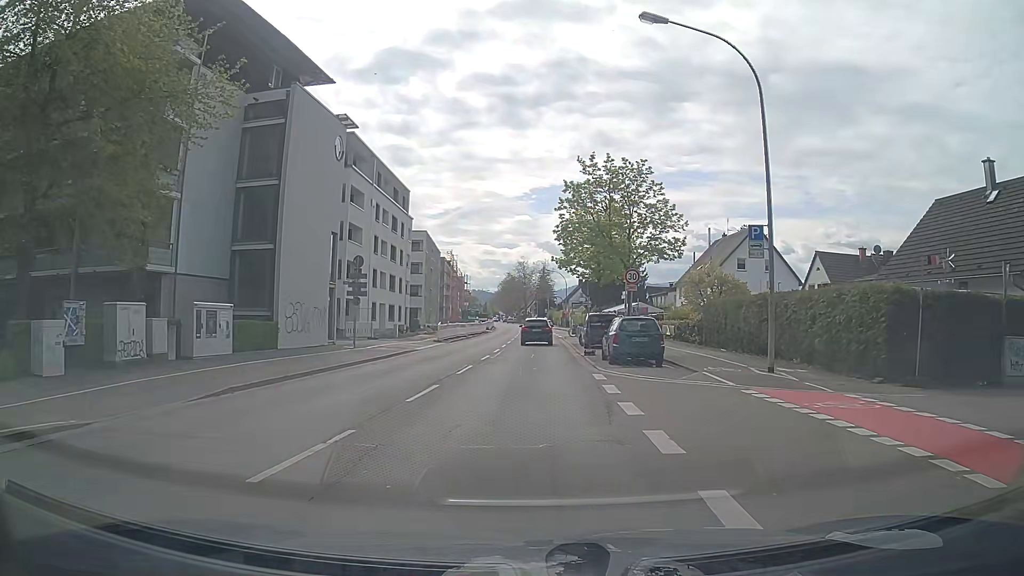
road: secondary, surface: asphalt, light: Day
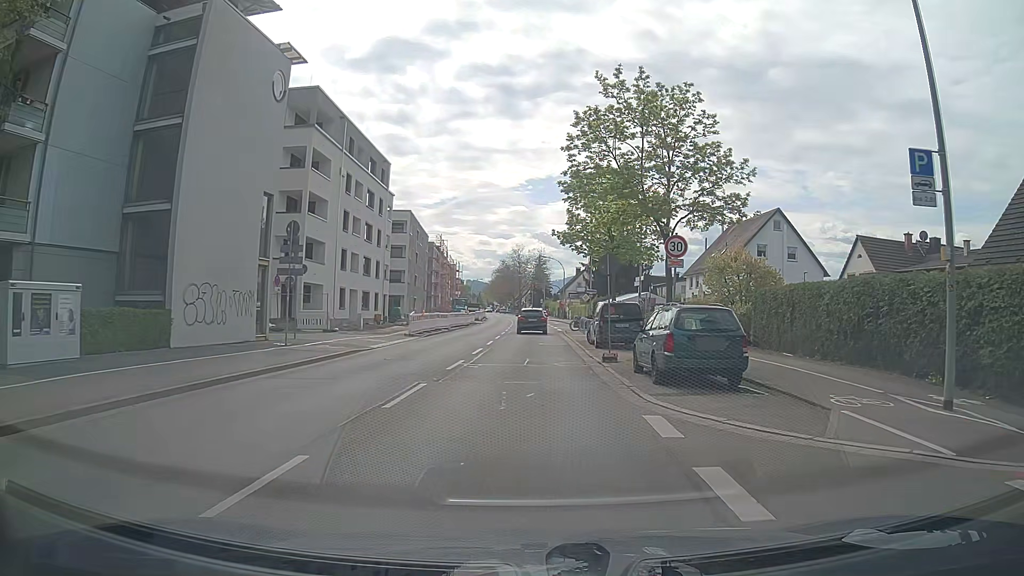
(+0.1, +8.5) m; +1°
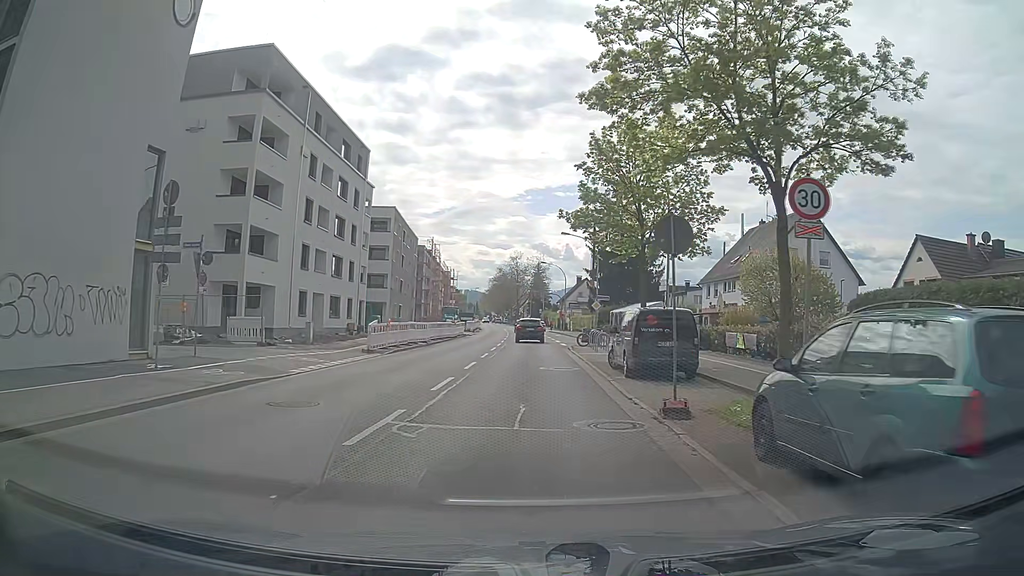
(0.0, +8.7) m; 0°
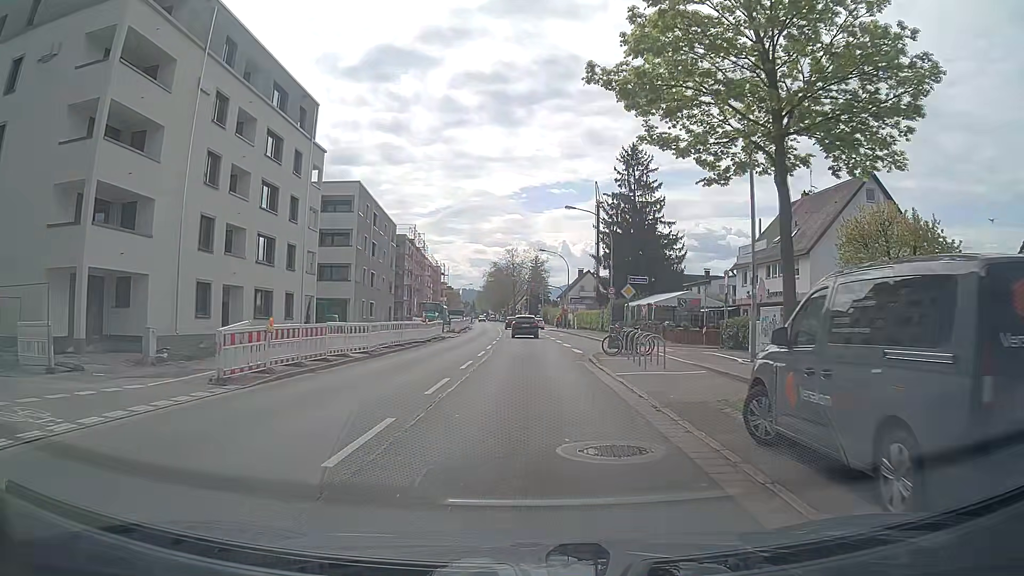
(+0.1, +13.2) m; +1°
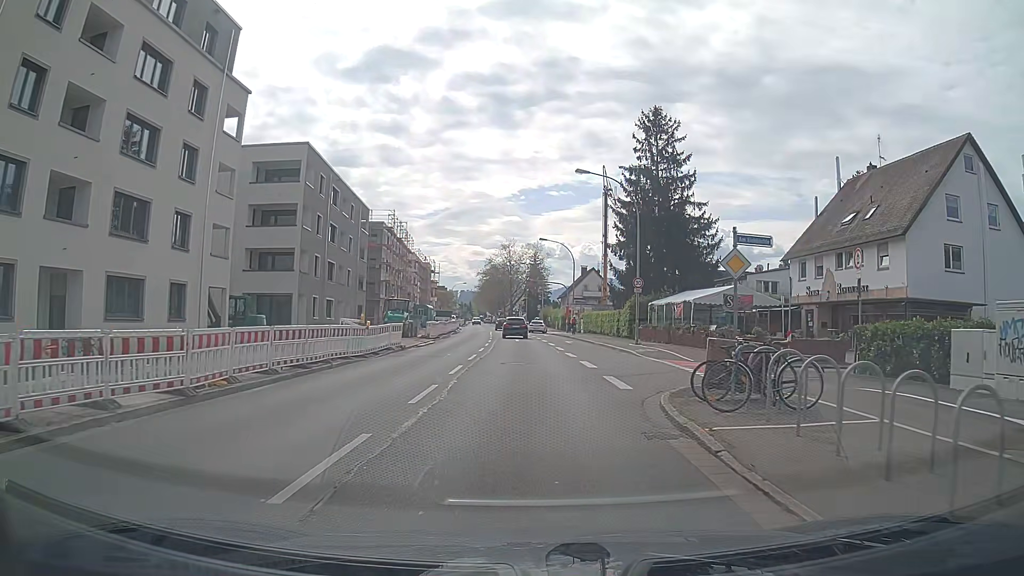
(-0.1, +13.4) m; 0°
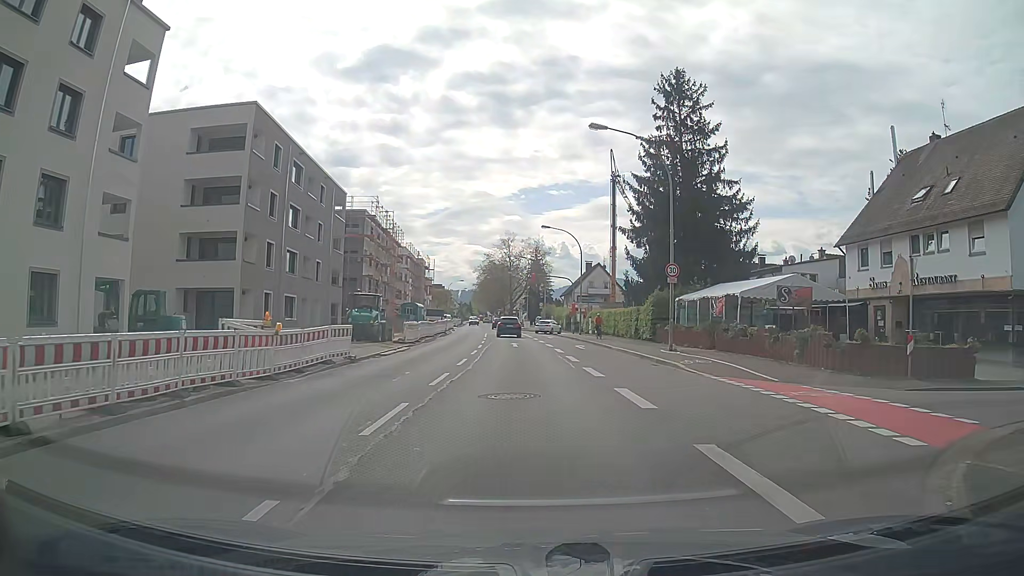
(0.0, +9.0) m; 0°
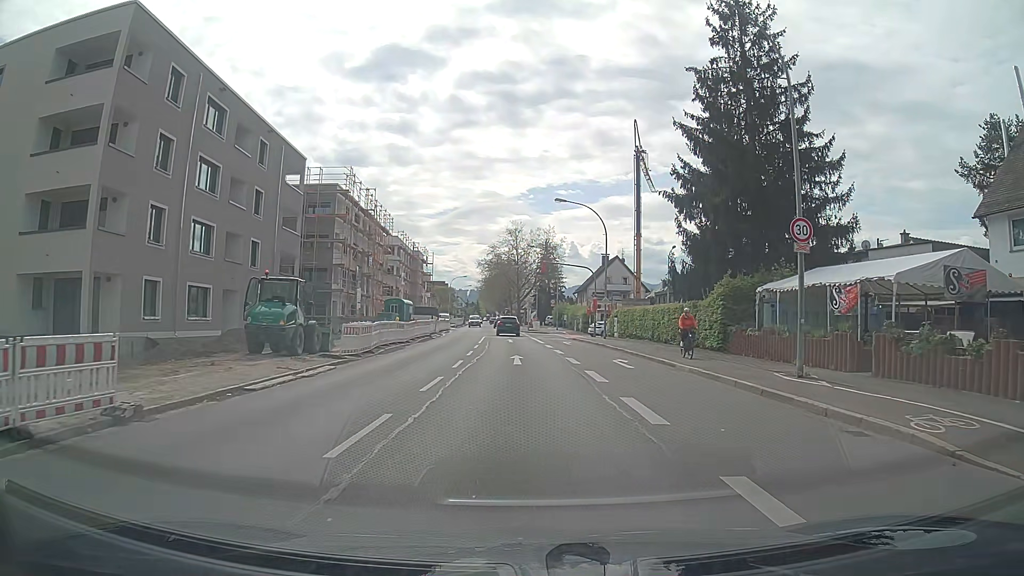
(0.0, +13.6) m; -1°
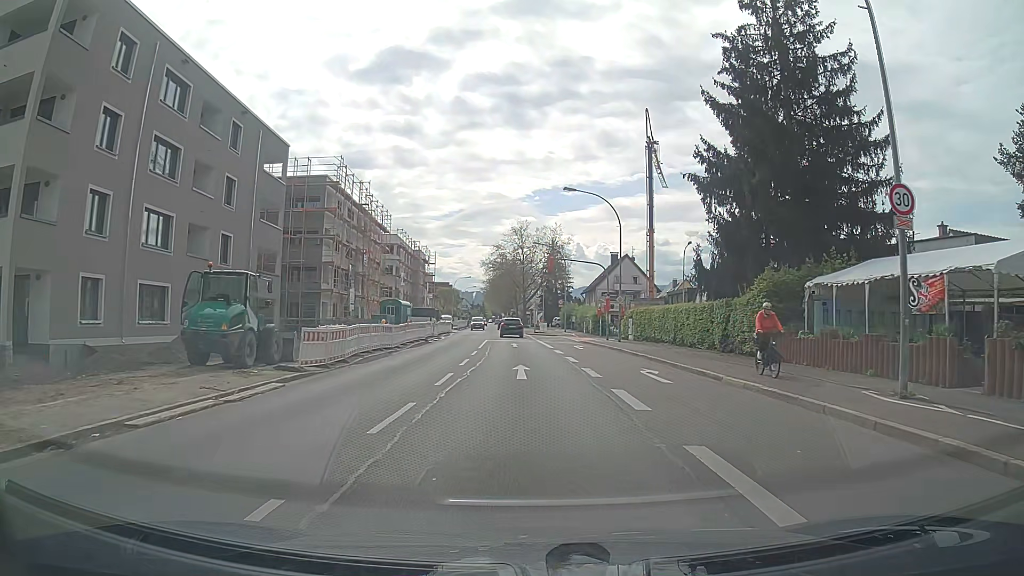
(0.0, +4.6) m; 0°
